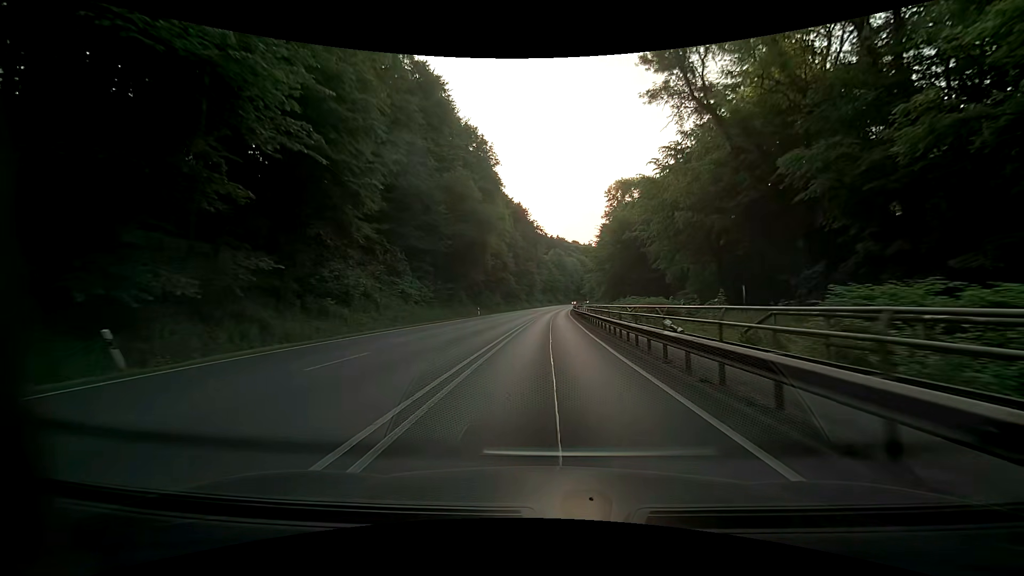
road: primary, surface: asphalt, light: Day
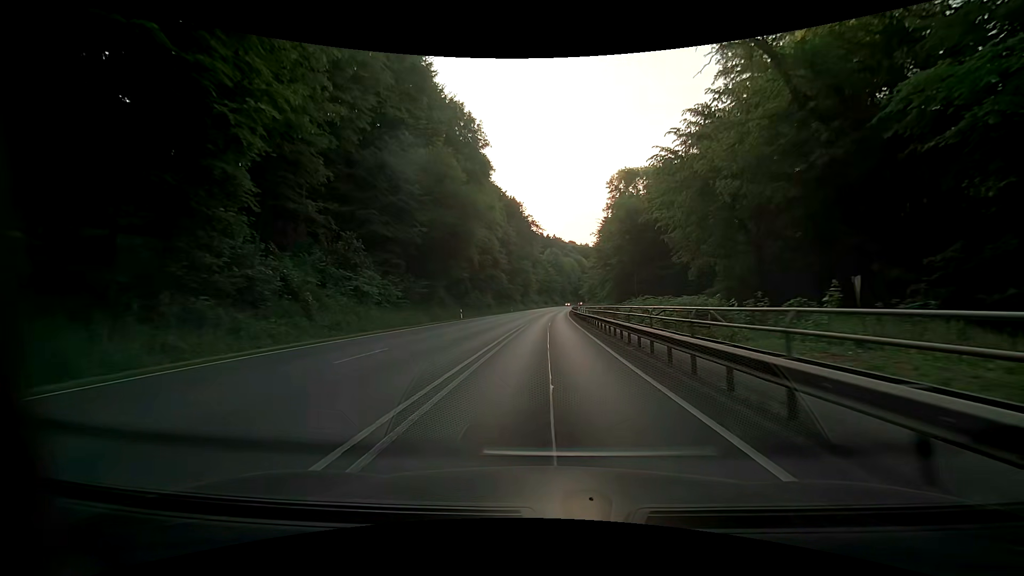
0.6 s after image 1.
(0.0, +10.5) m; 0°
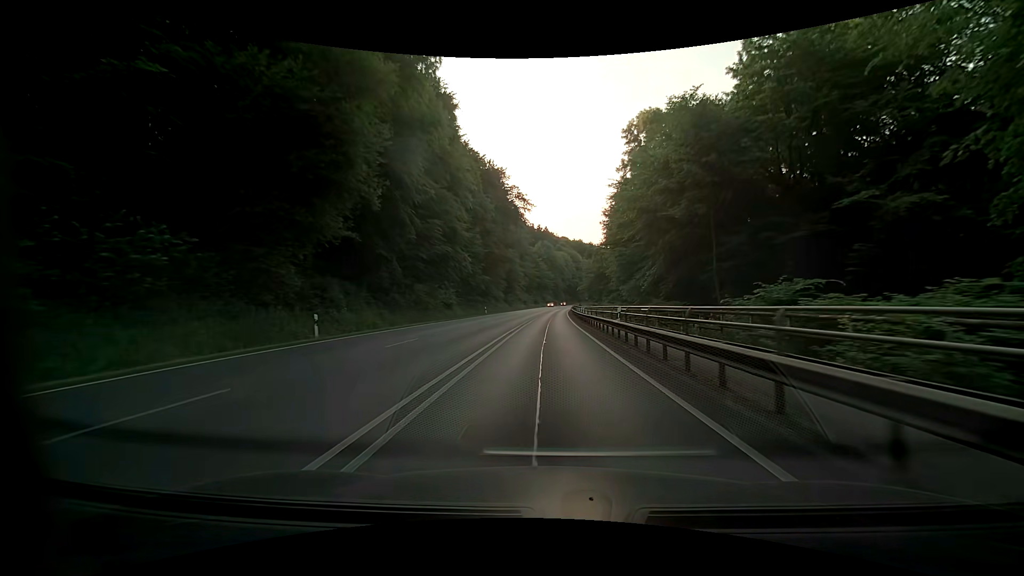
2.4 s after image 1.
(+0.3, +32.0) m; +1°
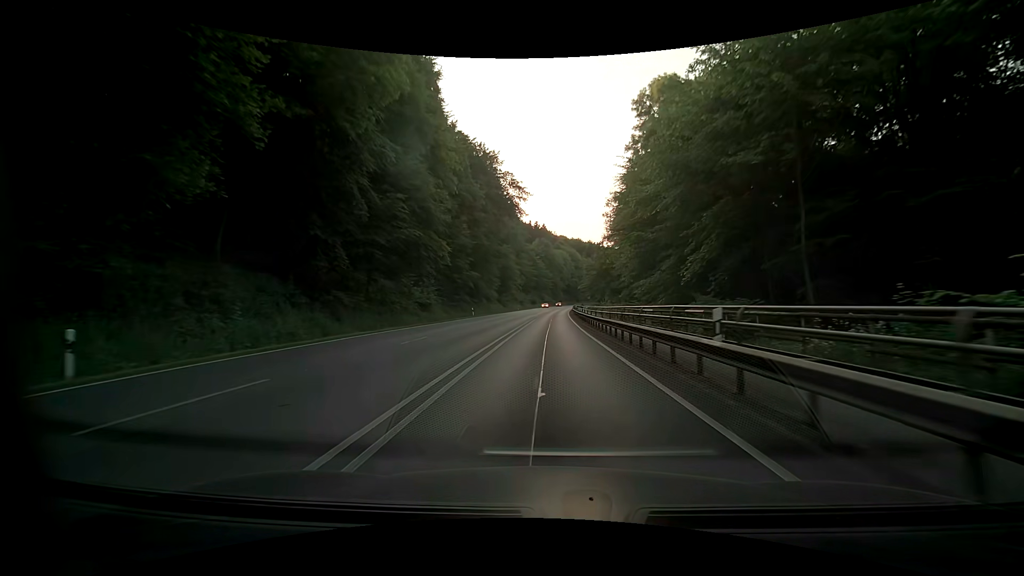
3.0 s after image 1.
(+0.1, +10.8) m; 0°
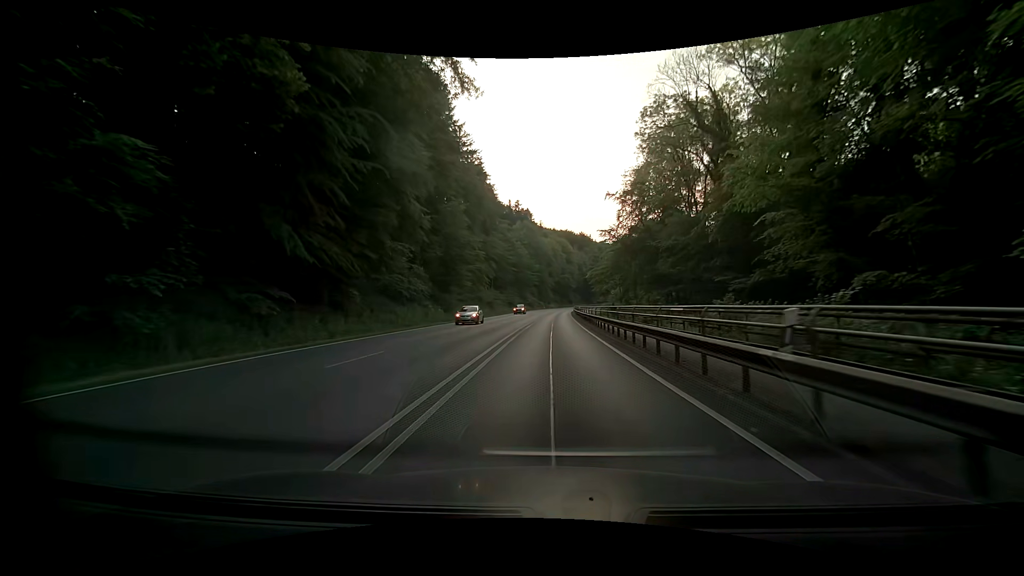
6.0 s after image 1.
(+1.1, +54.1) m; +2°
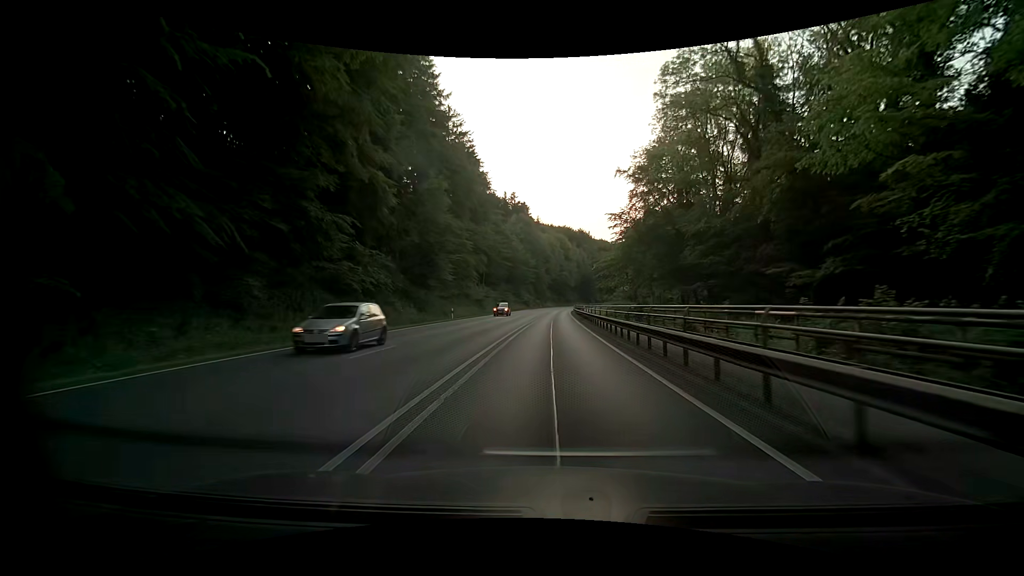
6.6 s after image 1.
(0.0, +10.8) m; 0°
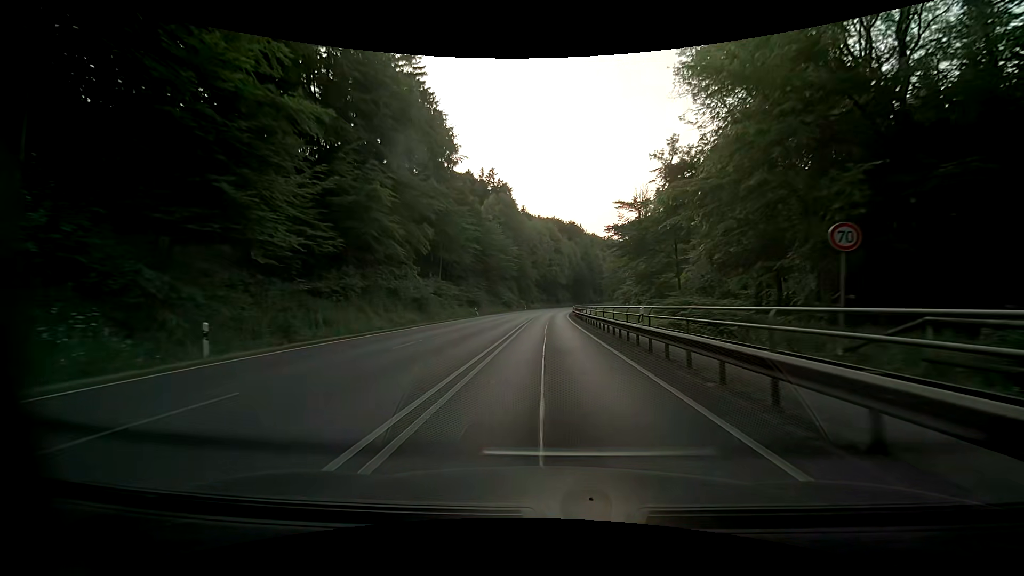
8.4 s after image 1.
(+0.2, +32.4) m; +1°
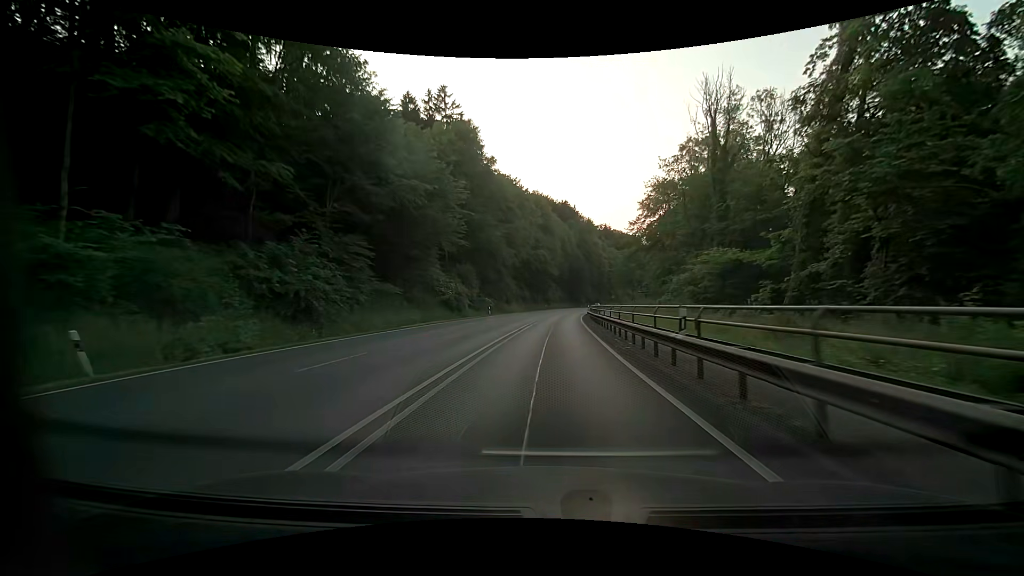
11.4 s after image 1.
(+0.5, +53.8) m; +2°
(0, +10) (0, +20) (0, +30) (+1, +40) (+1, +50) (+2, +60) (+3, +70) (+4, +80) (+5, +90) (+7, +100) m
